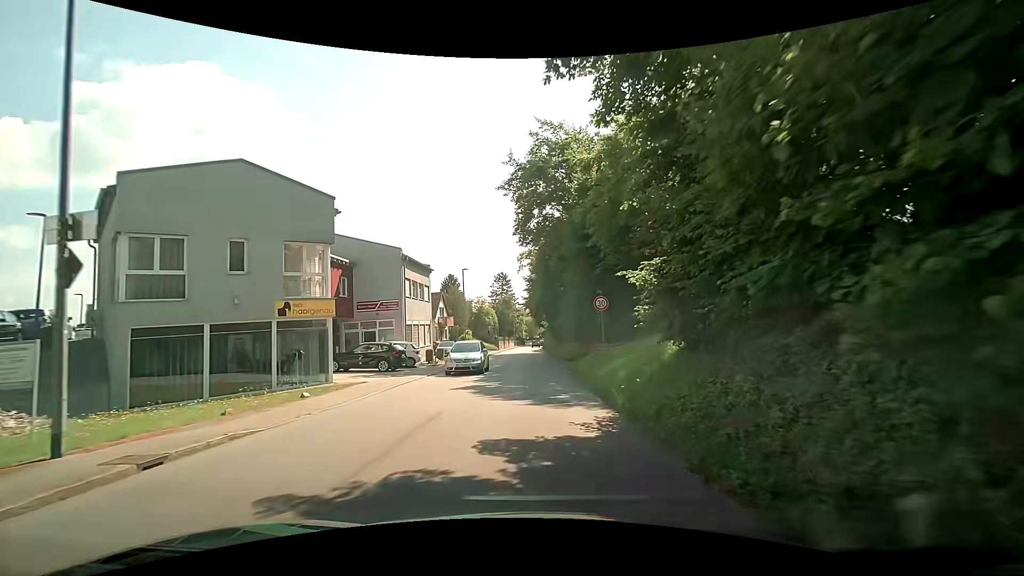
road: tertiary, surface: asphalt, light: Day
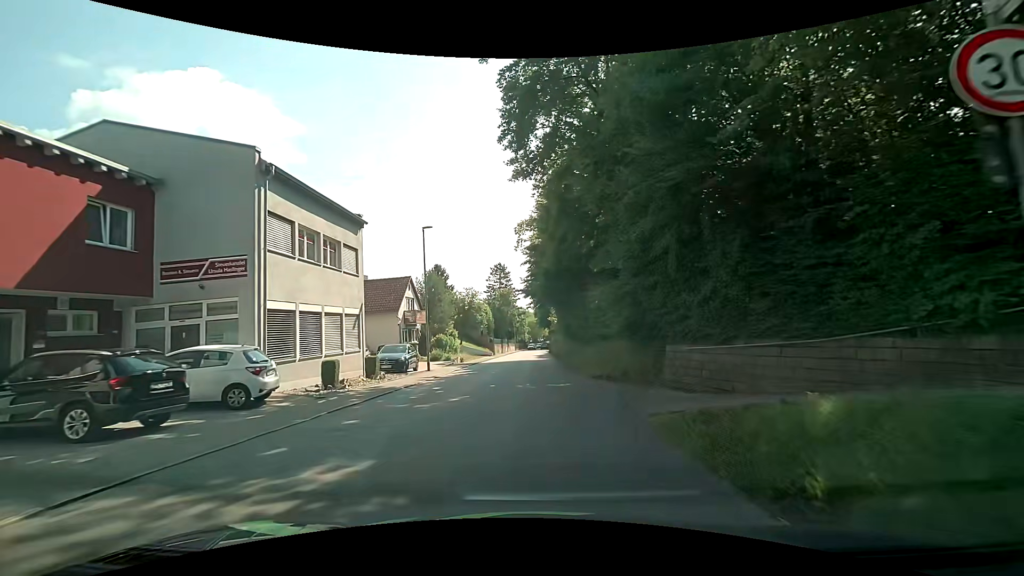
(-0.1, +18.1) m; 0°
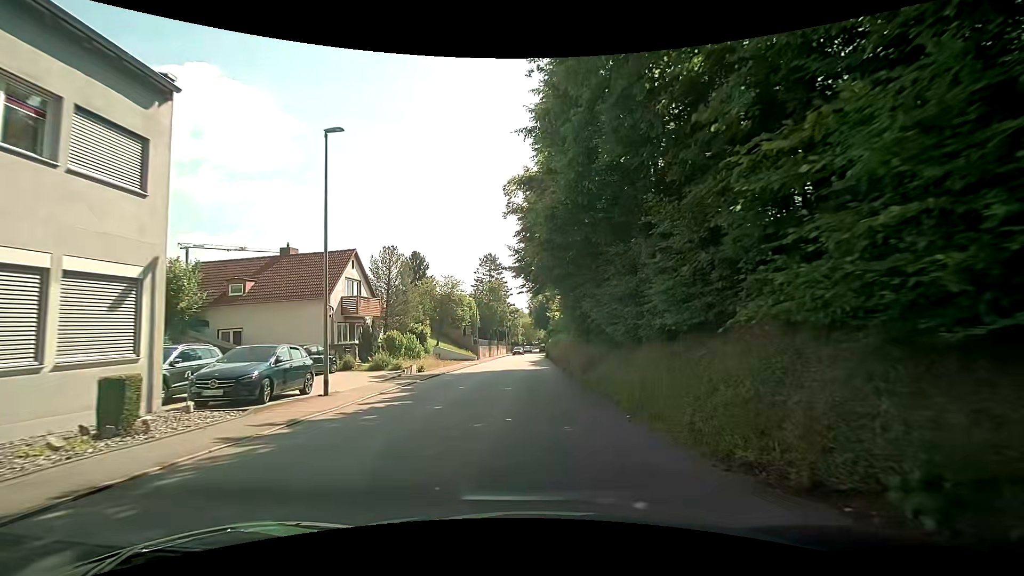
(0.0, +13.4) m; 0°
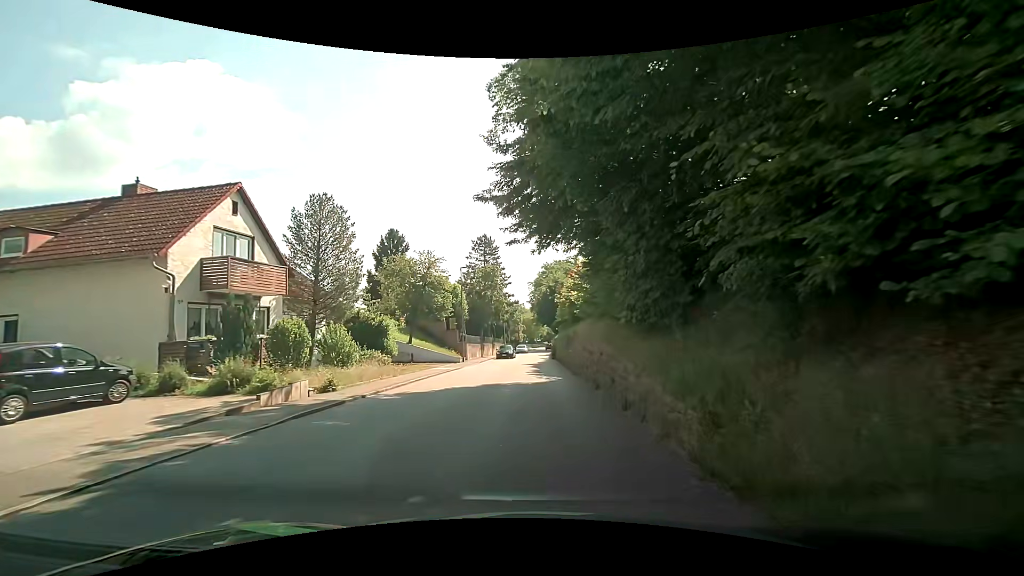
(+0.3, +13.4) m; 0°
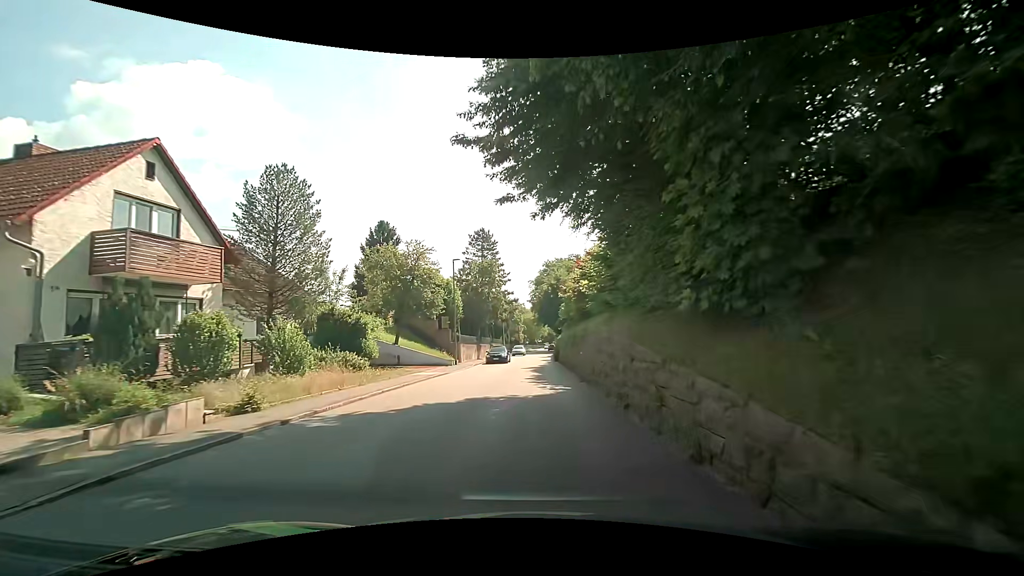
(+0.1, +4.5) m; +1°
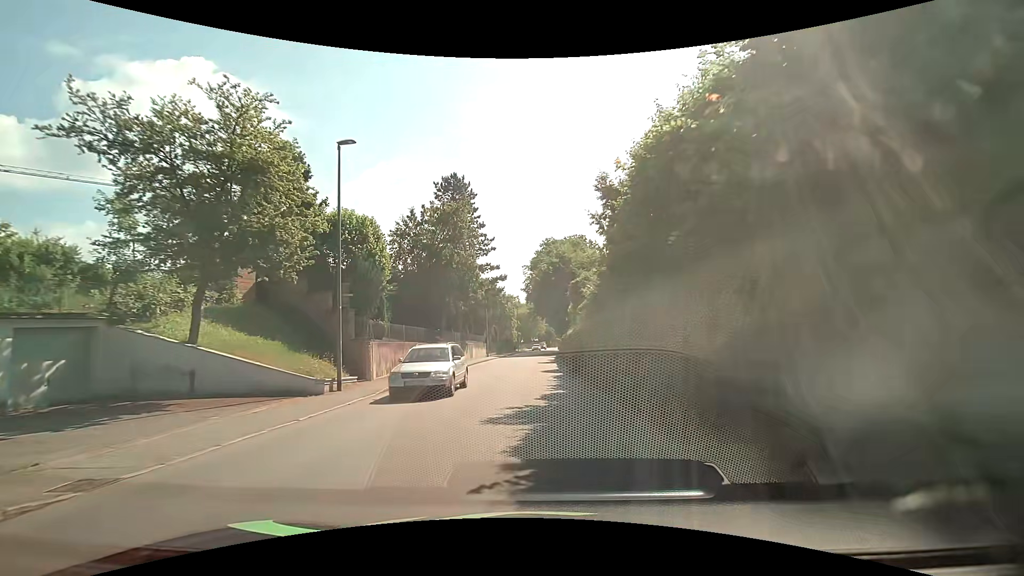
(0.0, +22.6) m; +1°
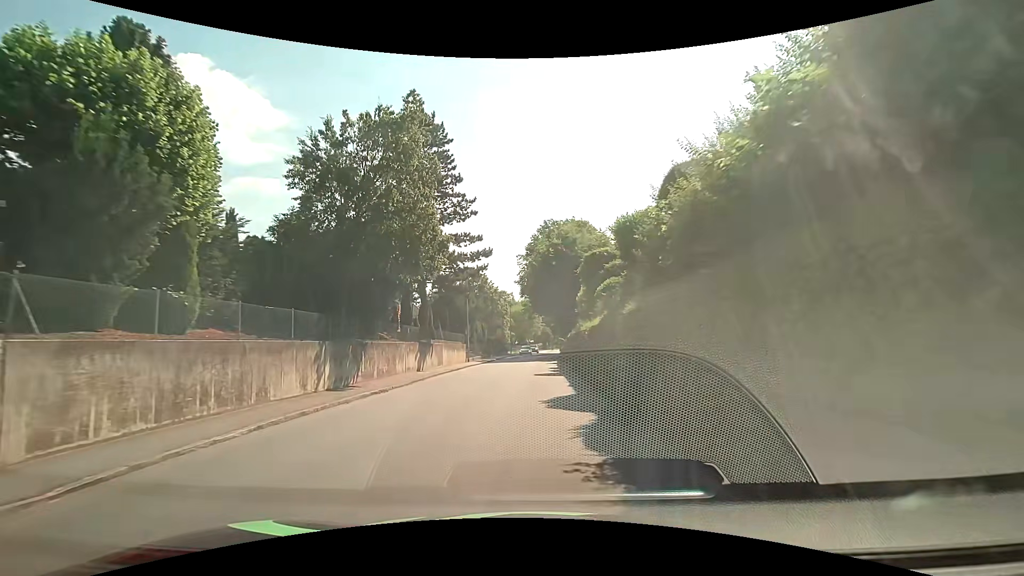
(-0.2, +13.6) m; 0°
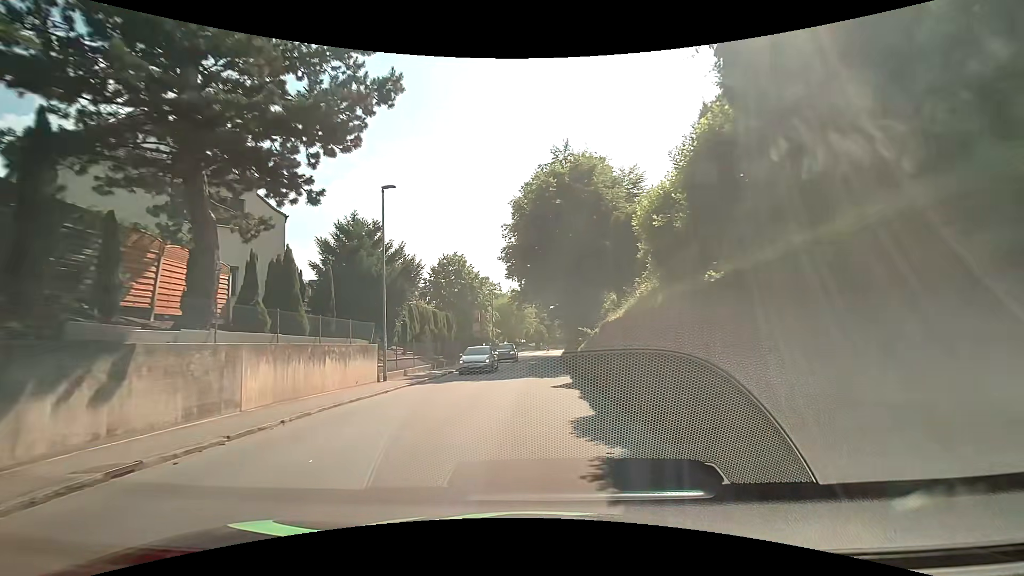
(-0.1, +22.5) m; 0°
(0, +10) (0, +20) (0, +30) (+1, +40) (+1, +50) (+2, +60) (+2, +70) (+3, +80) (+4, +90) (+6, +100) m
